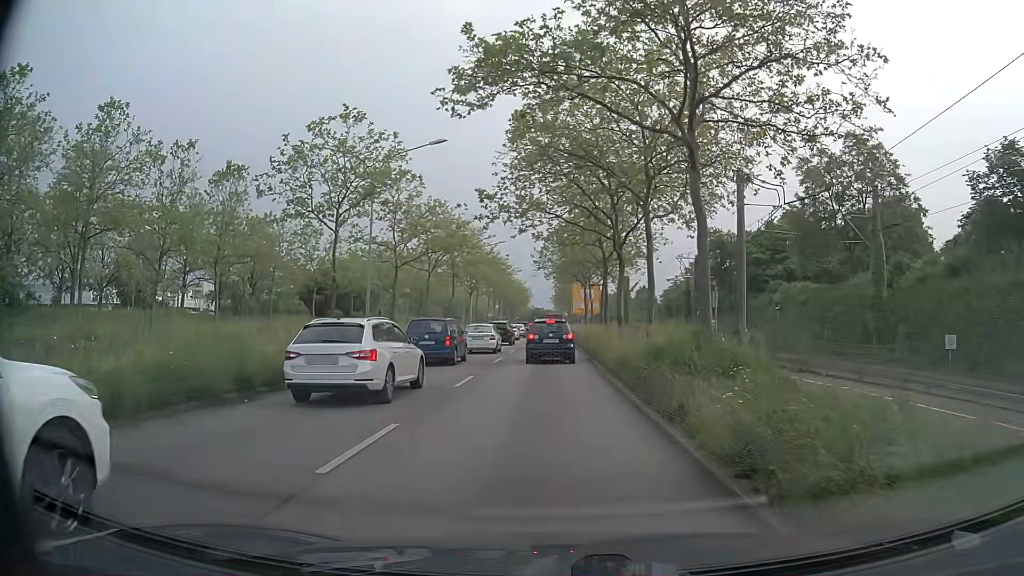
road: primary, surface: asphalt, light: Day
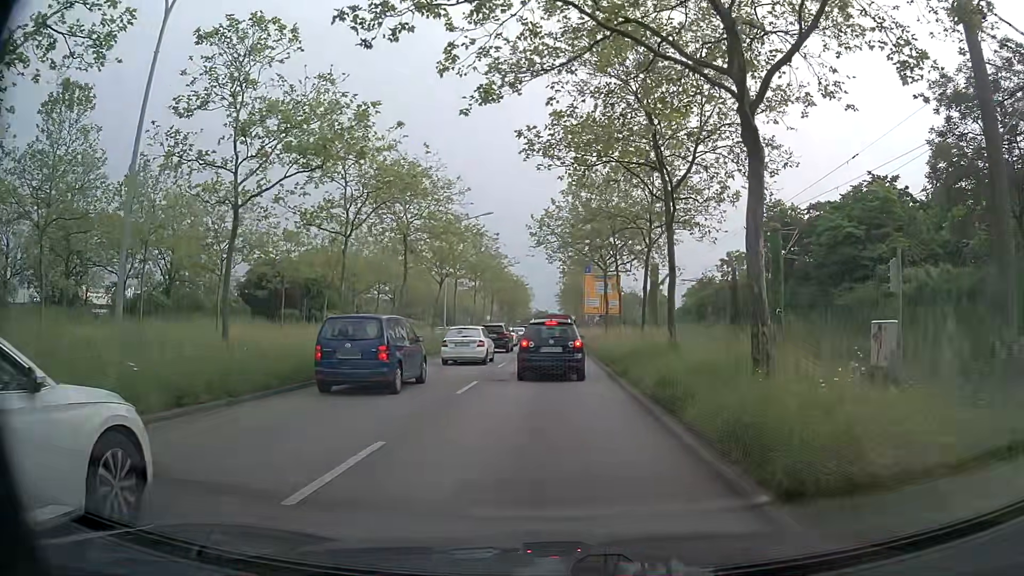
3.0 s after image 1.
(-0.1, +19.1) m; 0°
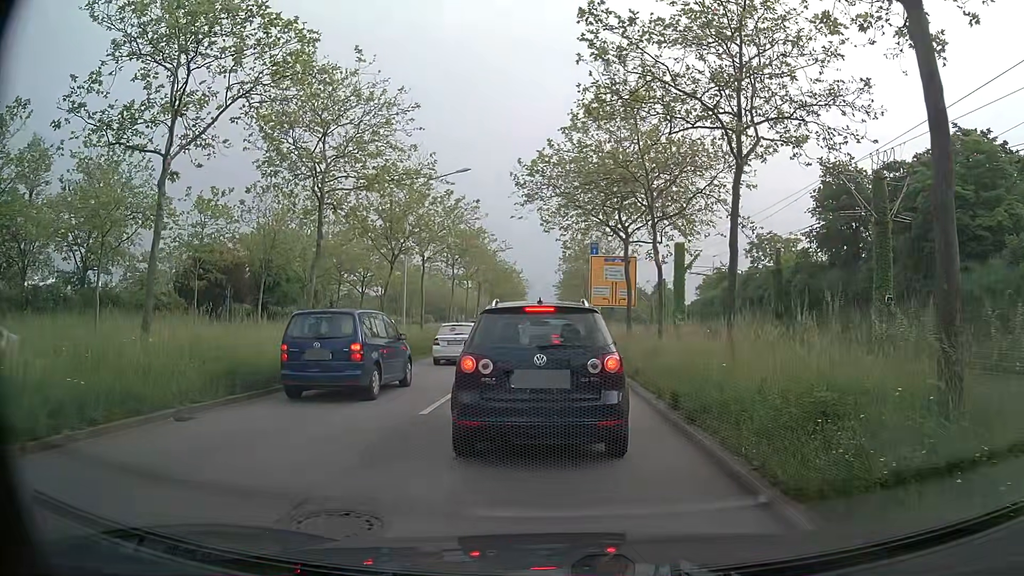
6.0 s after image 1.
(0.0, +12.6) m; +1°
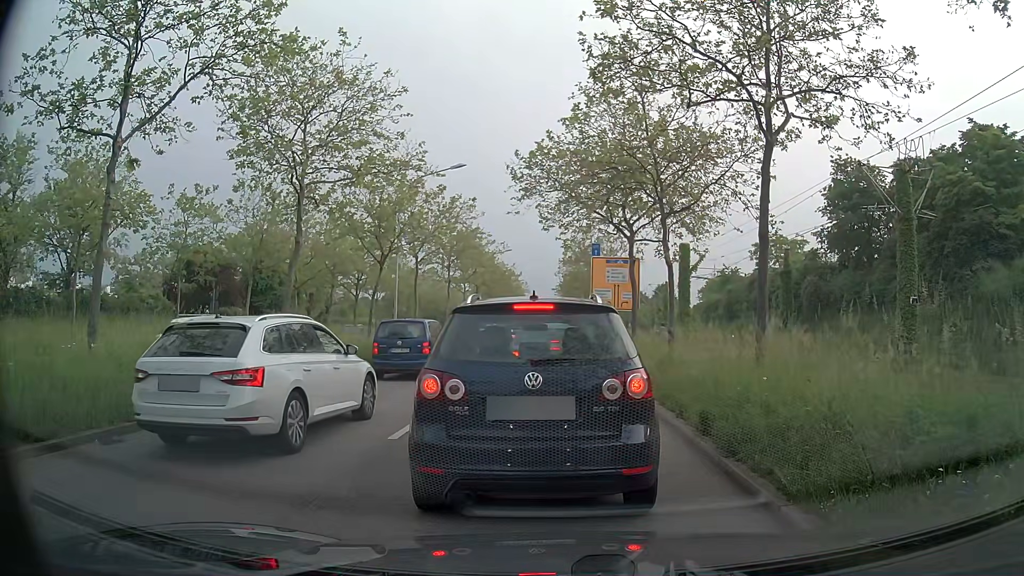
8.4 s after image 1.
(-0.1, +1.8) m; -2°
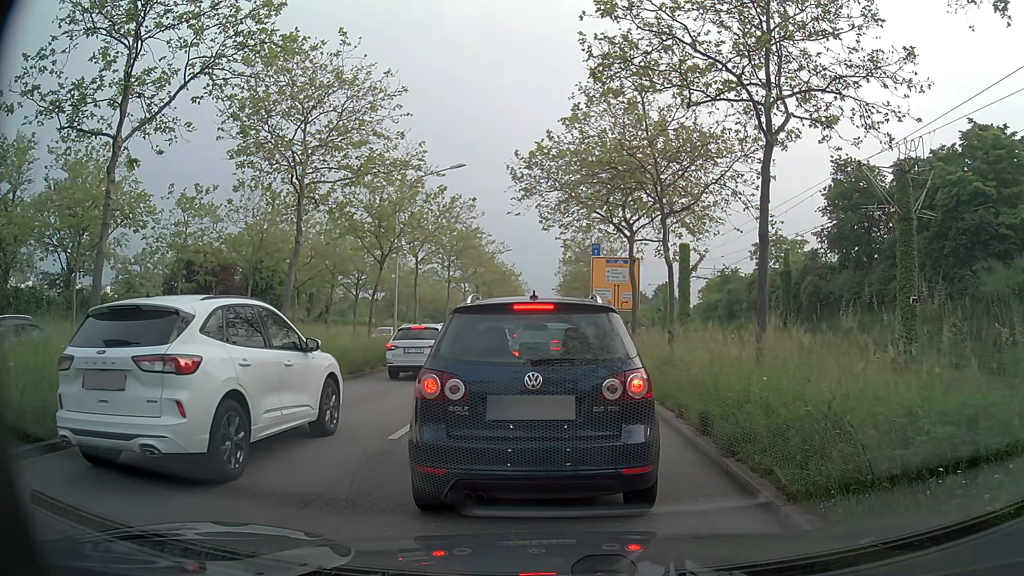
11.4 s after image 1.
(0.0, 0.0) m; 0°
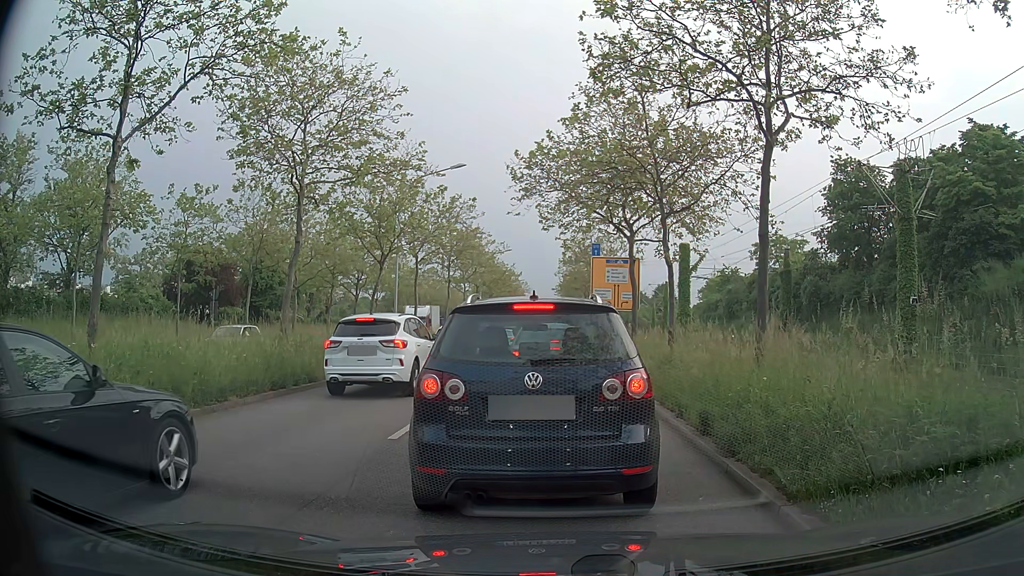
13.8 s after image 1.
(0.0, 0.0) m; 0°
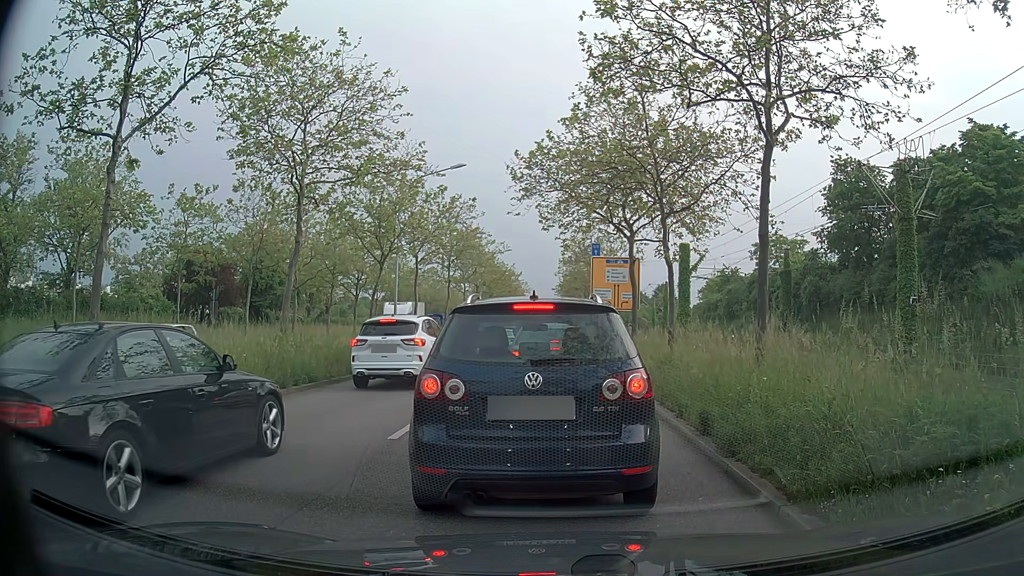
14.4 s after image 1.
(0.0, 0.0) m; 0°
